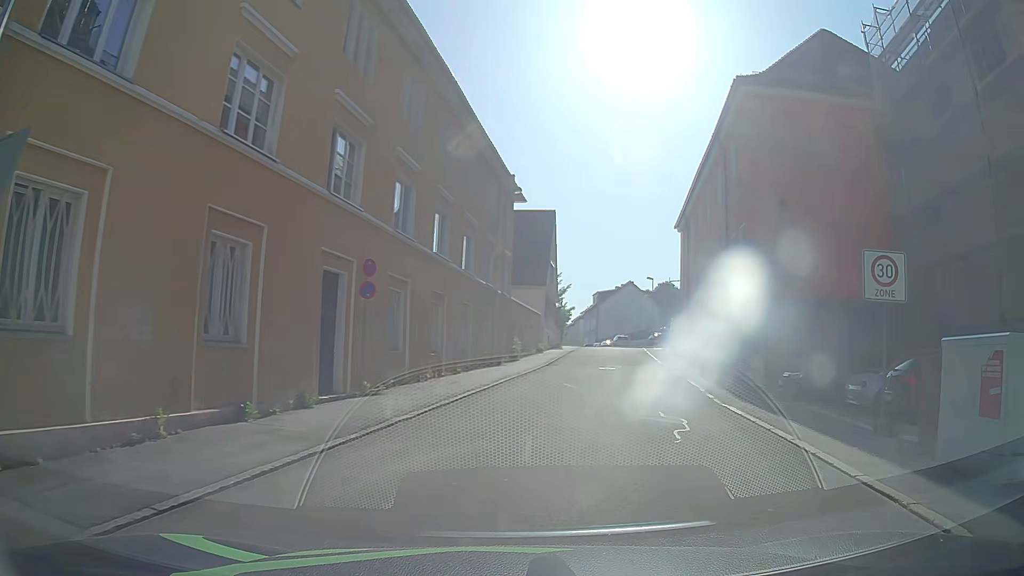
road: residential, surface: asphalt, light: Day
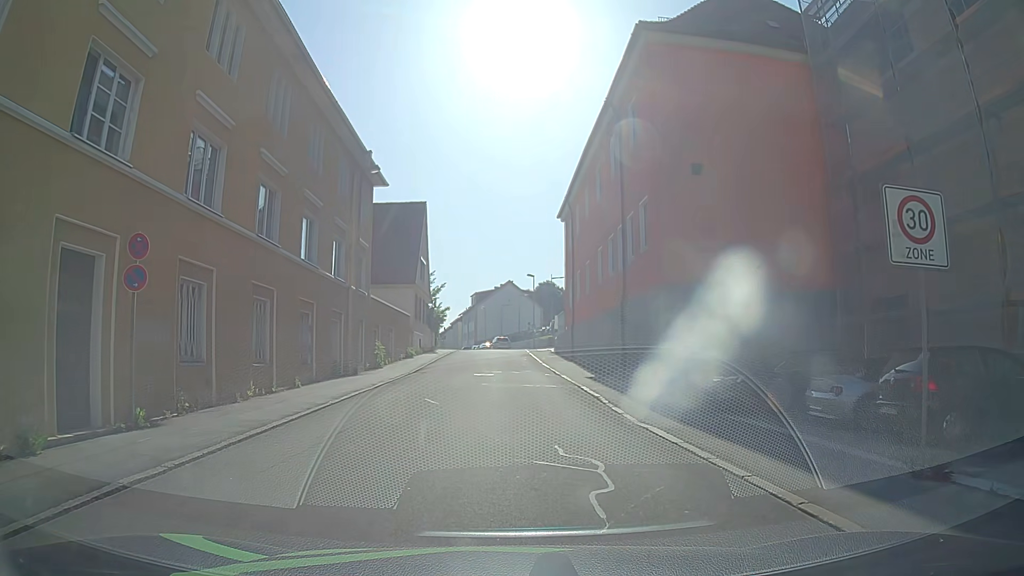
(+0.6, +4.7) m; +10°
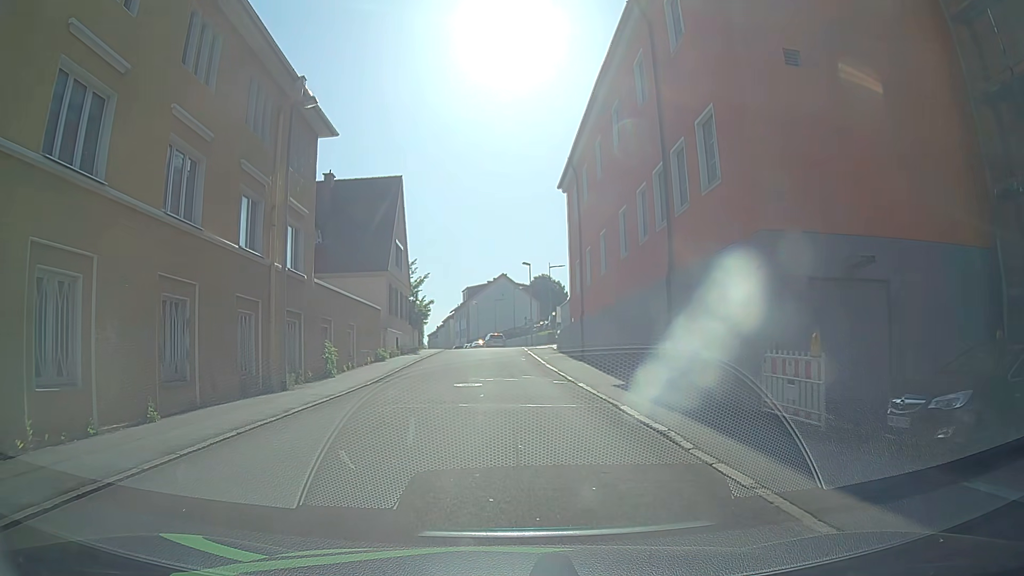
(+0.1, +8.1) m; 0°
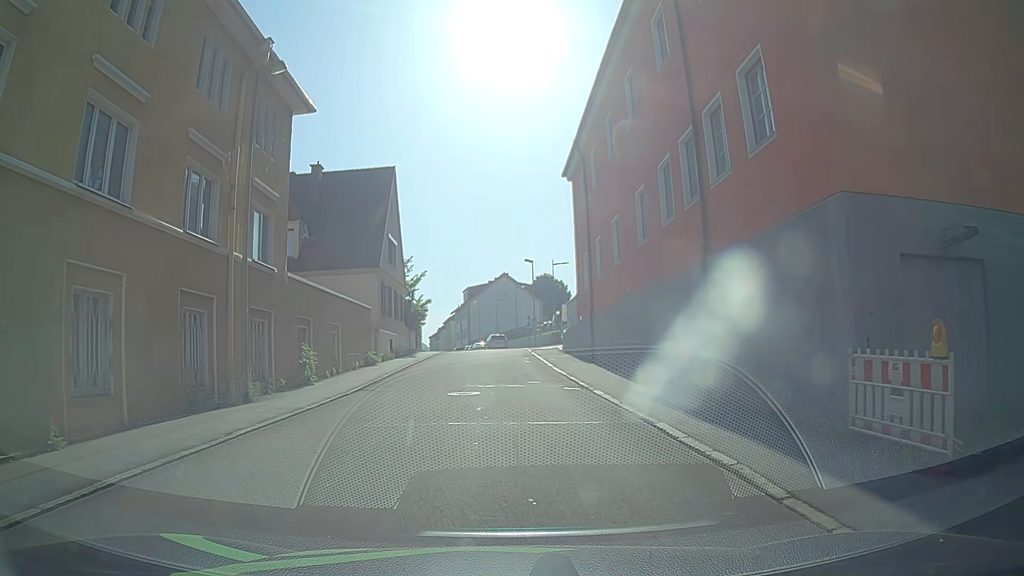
(0.0, +3.0) m; 0°
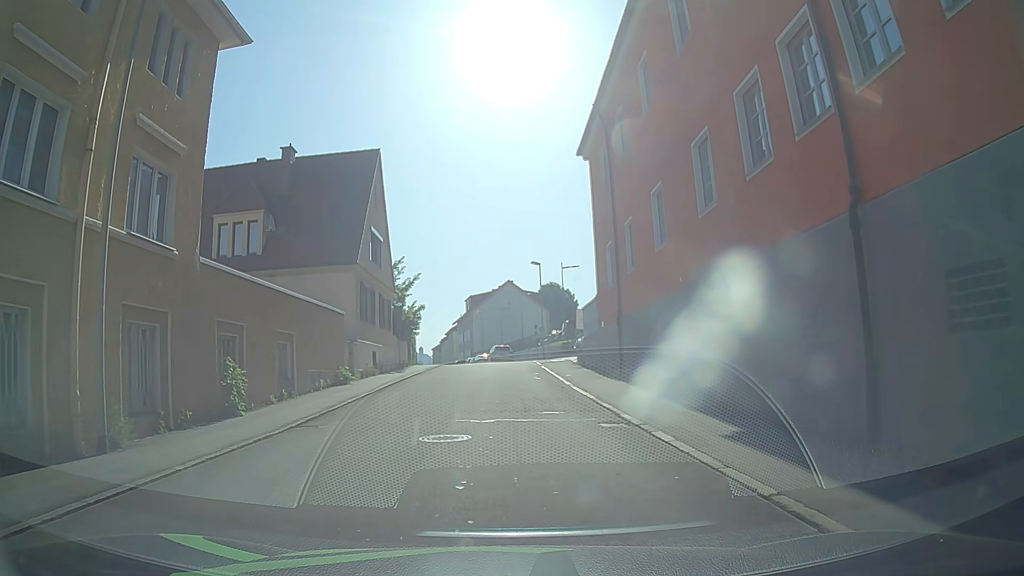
(0.0, +6.2) m; -2°
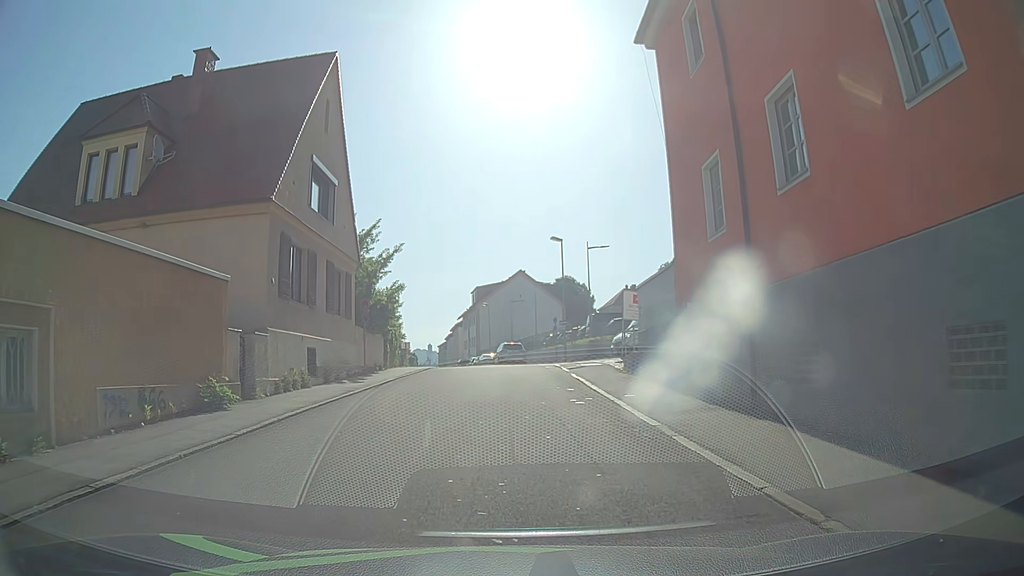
(+0.2, +11.9) m; +1°
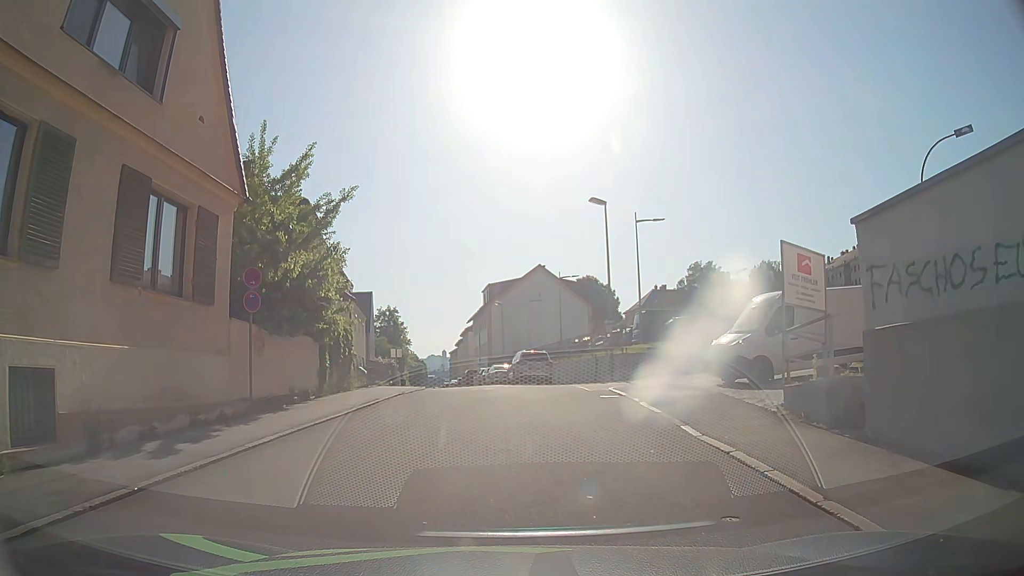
(-0.2, +13.5) m; 0°
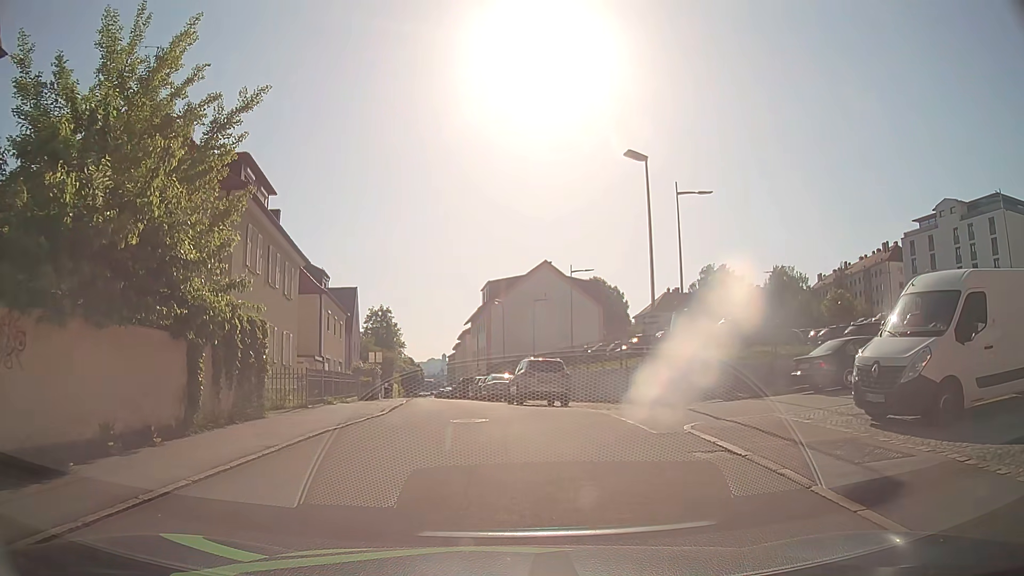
(-0.2, +8.3) m; 0°
(0, +10) (-2, +20) (-4, +30) (-5, +40) (-7, +49) (-8, +59) (-10, +69) (-11, +79) (-13, +89) (-14, +99) m
